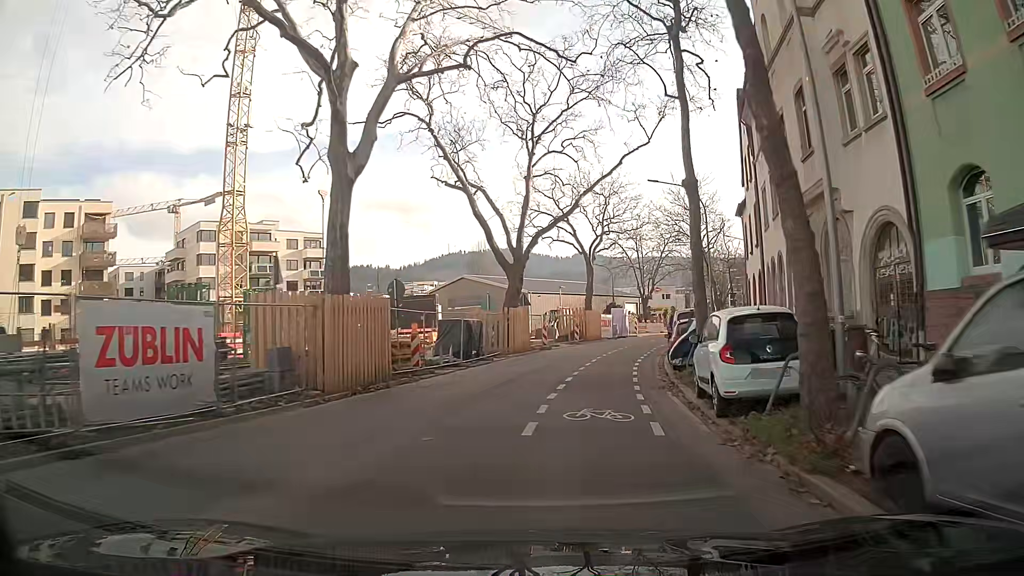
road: tertiary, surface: asphalt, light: Day
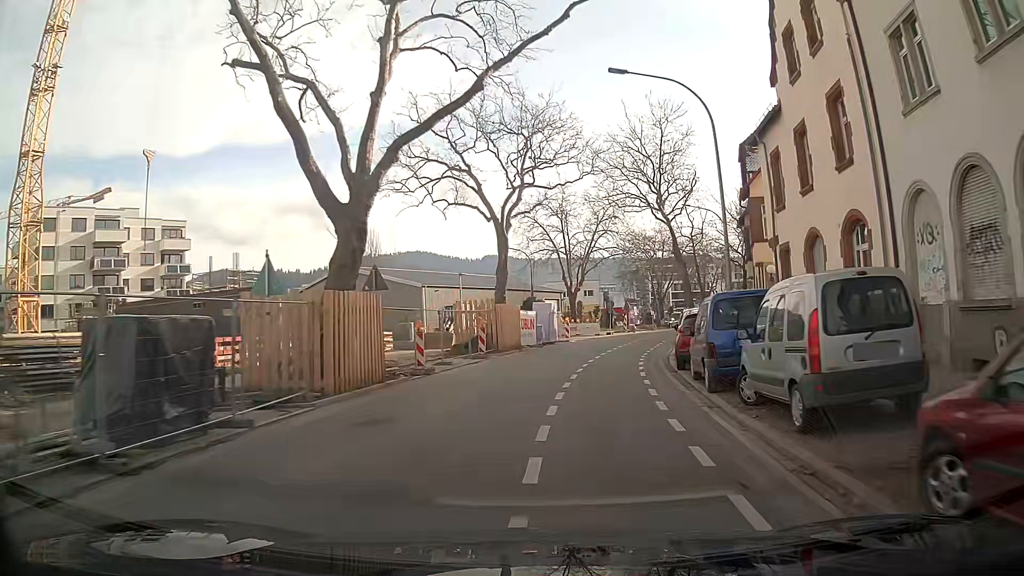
(+1.3, +18.5) m; +8°
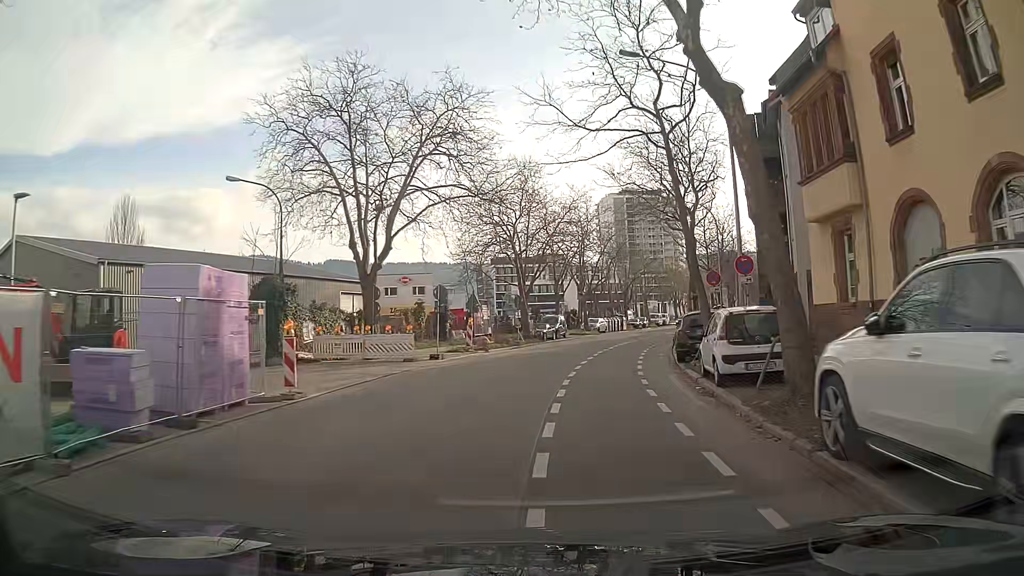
(+3.8, +31.7) m; +14°
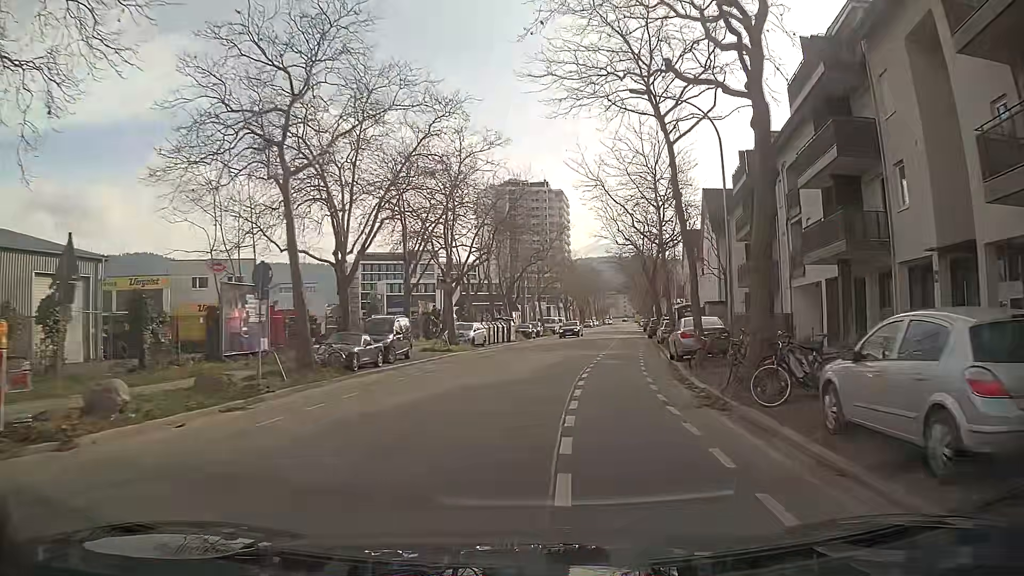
(+2.6, +25.6) m; +12°
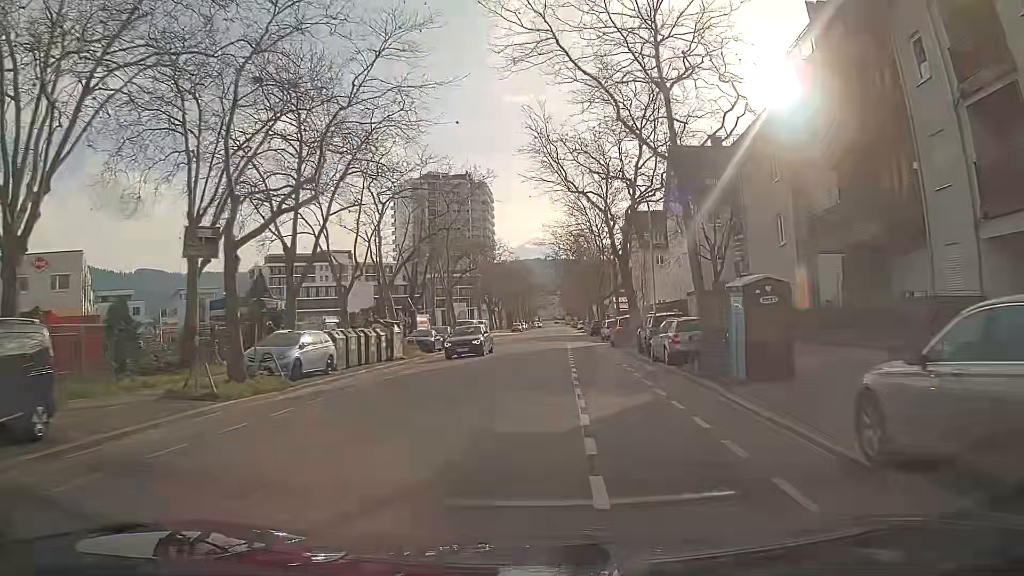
(+0.6, +20.0) m; +4°
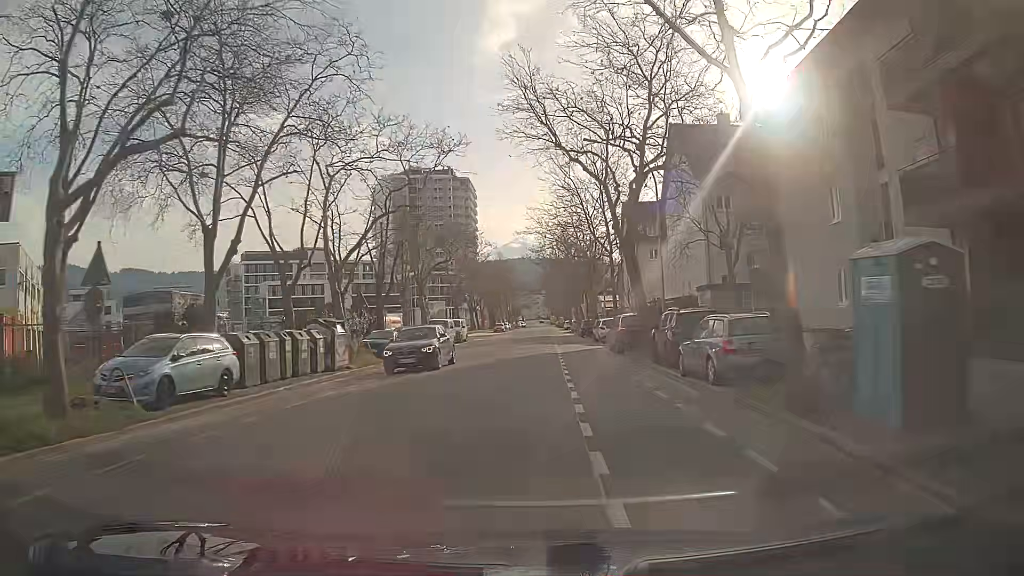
(0.0, +6.9) m; 0°
